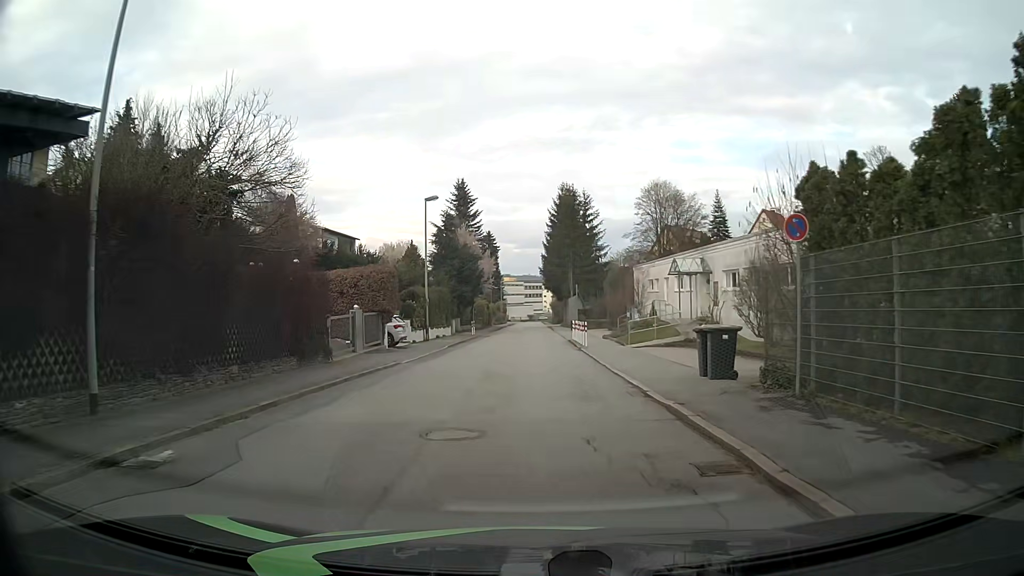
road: residential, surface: asphalt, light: Day
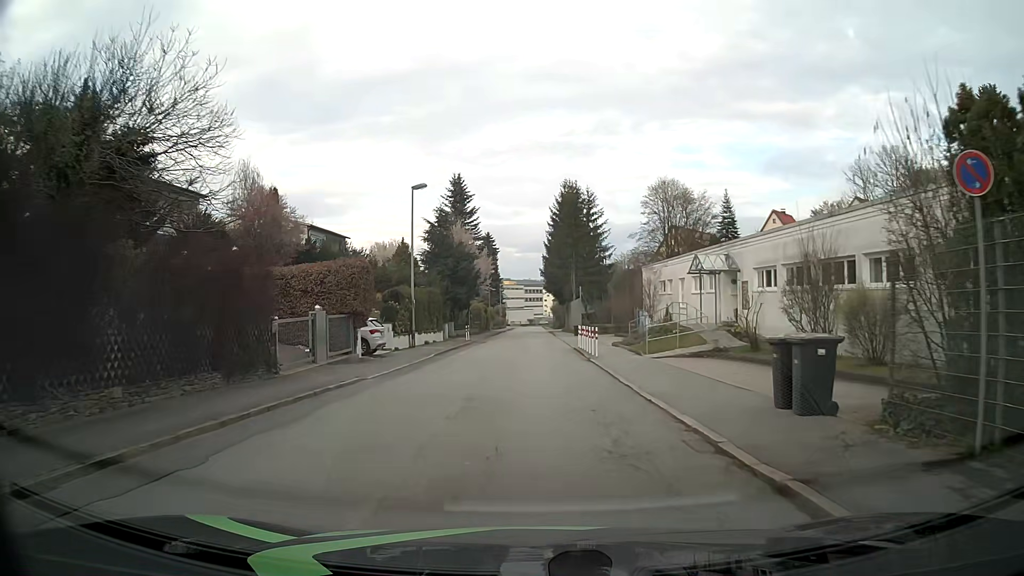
(0.0, +4.6) m; 0°
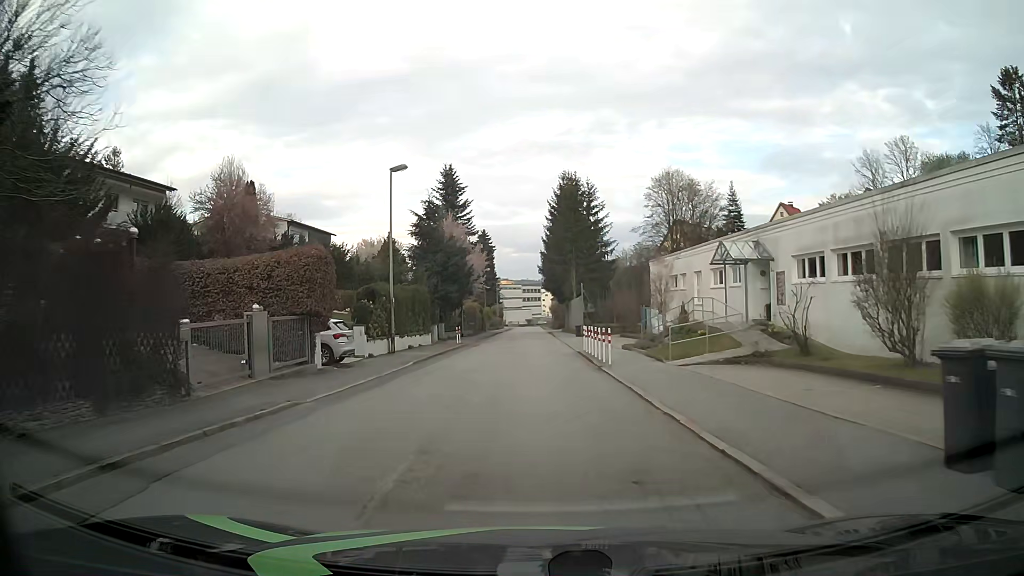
(0.0, +4.6) m; +1°
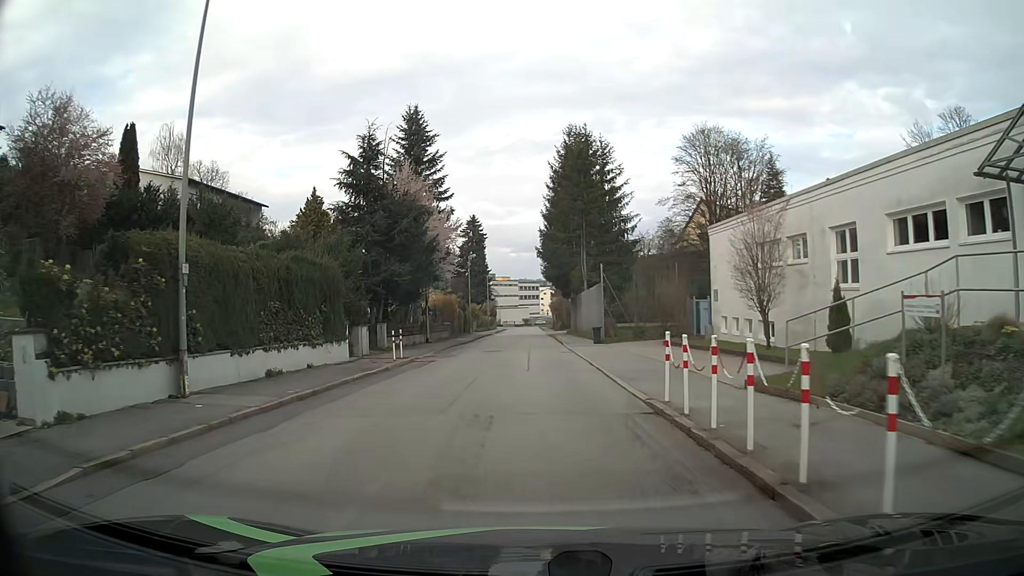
(-0.1, +18.2) m; -1°
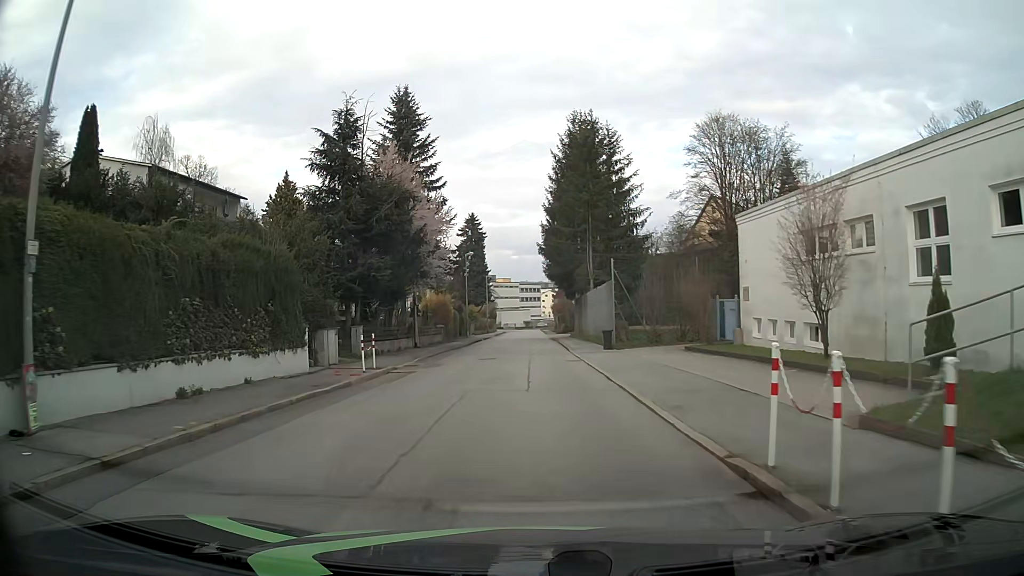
(0.0, +4.5) m; 0°
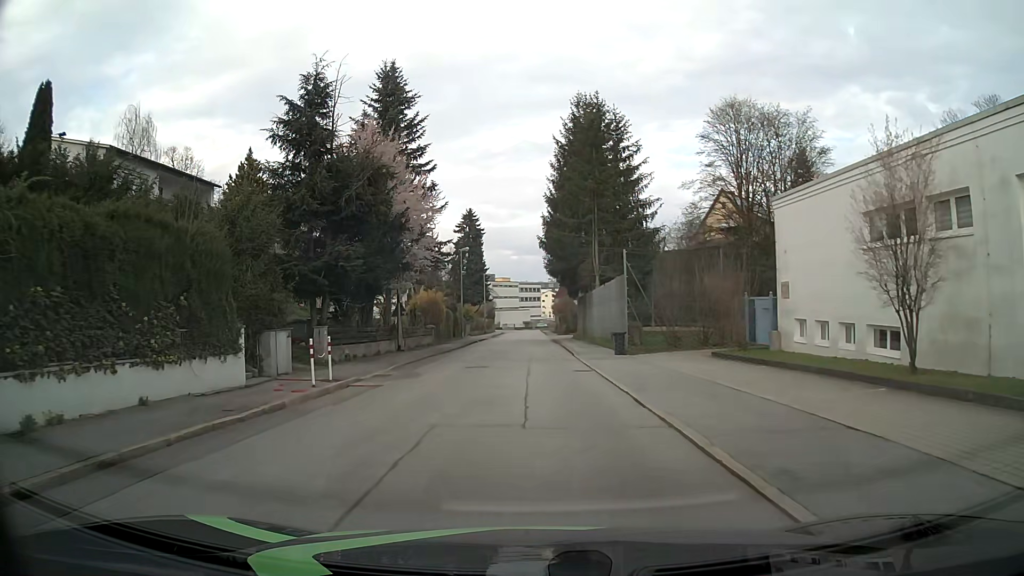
(0.0, +4.5) m; 0°
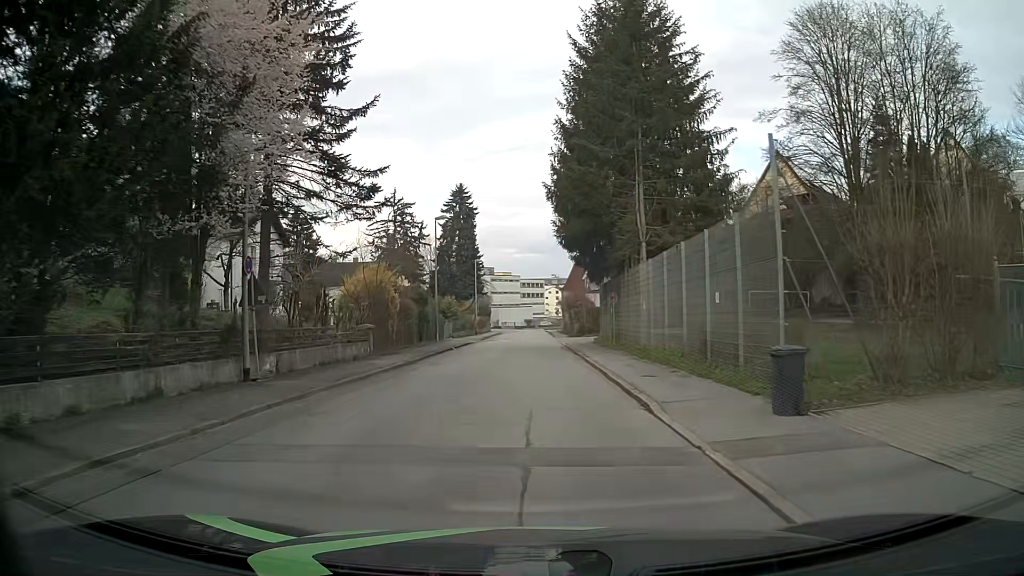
(-0.1, +17.9) m; 0°
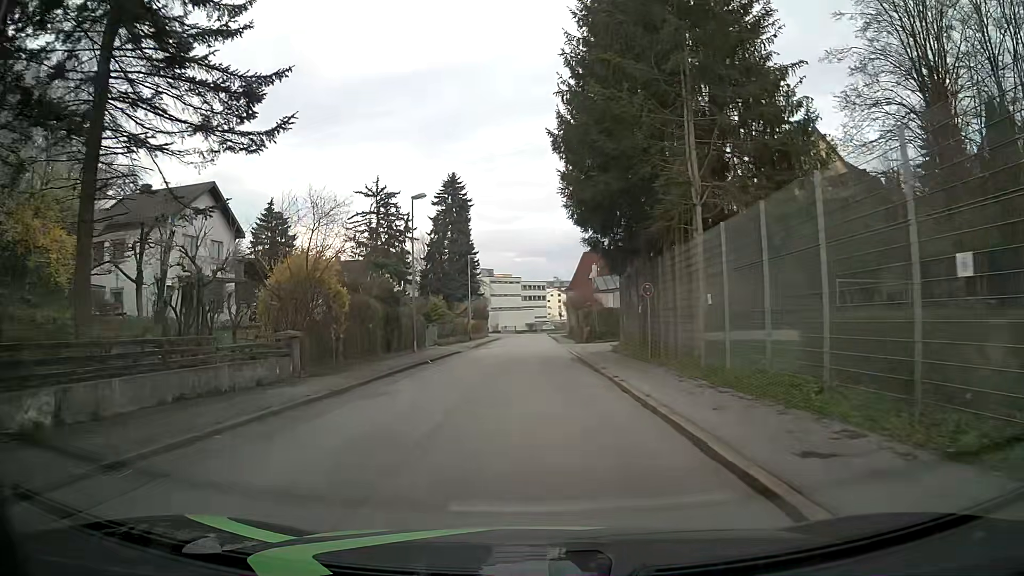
(0.0, +9.0) m; 0°
(0, +10) (0, +20) (0, +30) (0, +40) (0, +50) (0, +60) (0, +70) (0, +80) (0, +90) (0, +100) m
